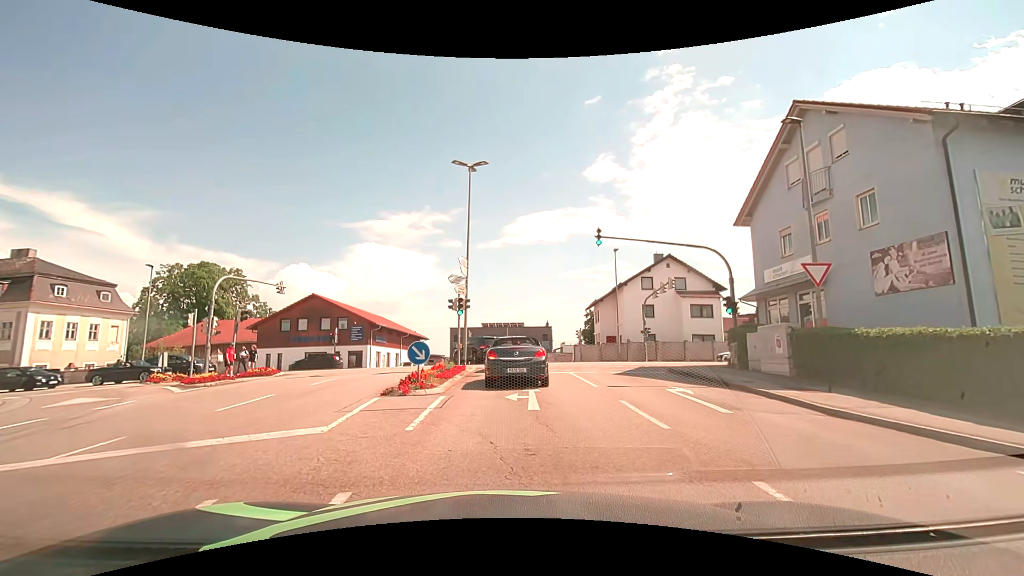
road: tertiary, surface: asphalt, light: Day
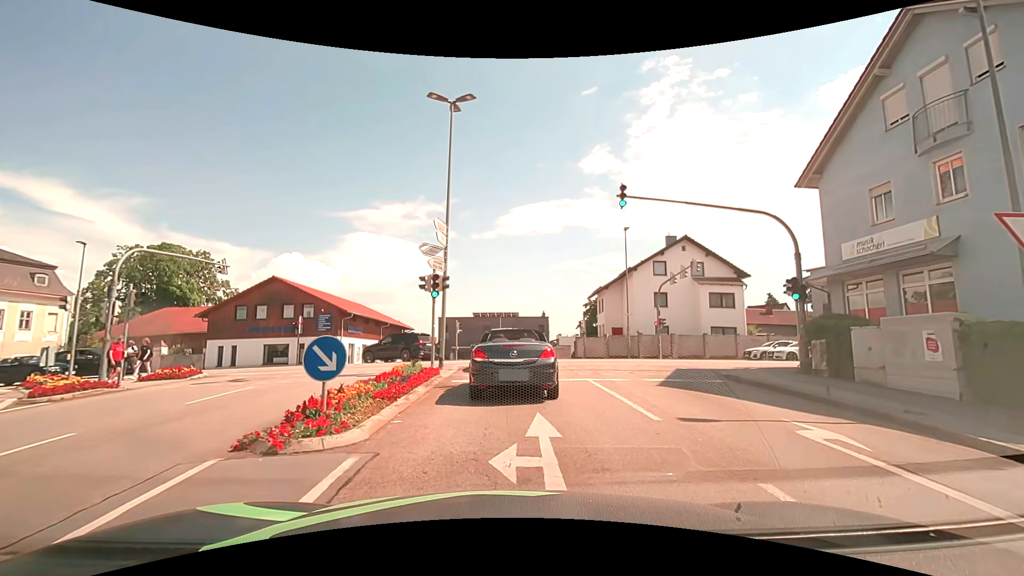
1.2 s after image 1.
(0.0, +6.1) m; +1°
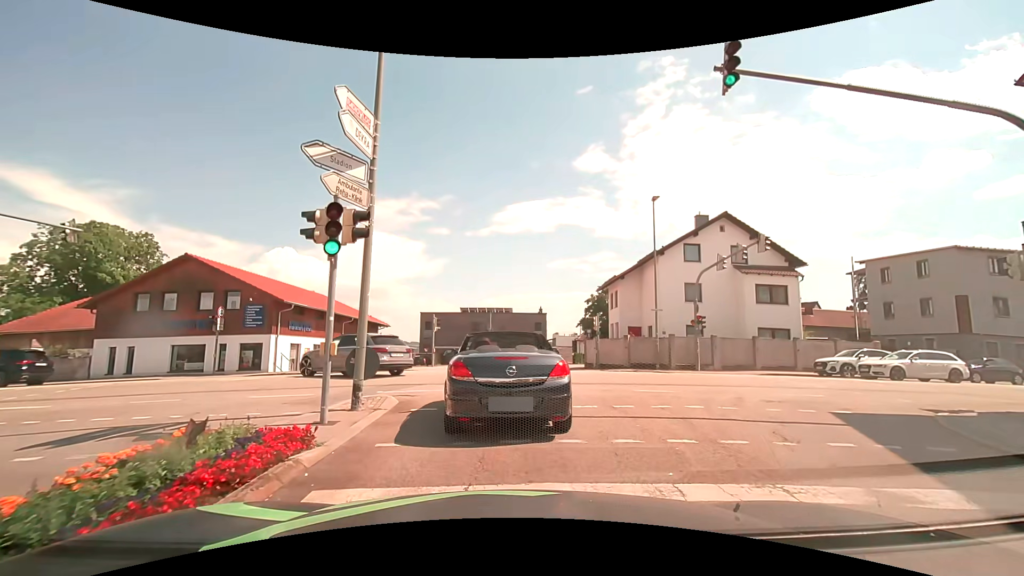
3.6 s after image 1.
(0.0, +9.1) m; 0°
(0, +10) (-4, +19) (-13, +24) (-22, +26) (-32, +26) (-42, +26) (-52, +26) (-62, +26) (-72, +26) (-82, +26) m
